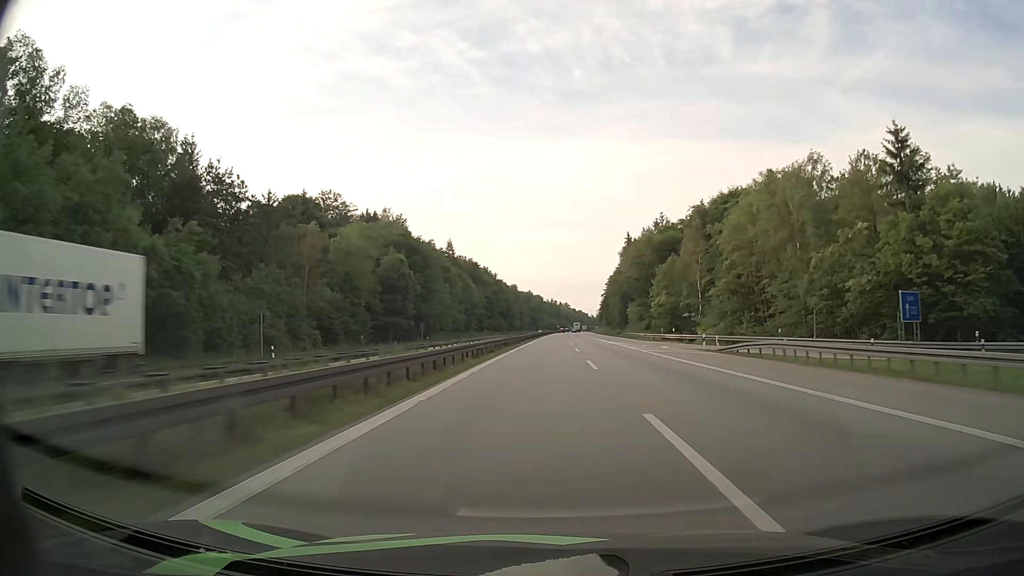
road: motorway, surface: asphalt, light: Day
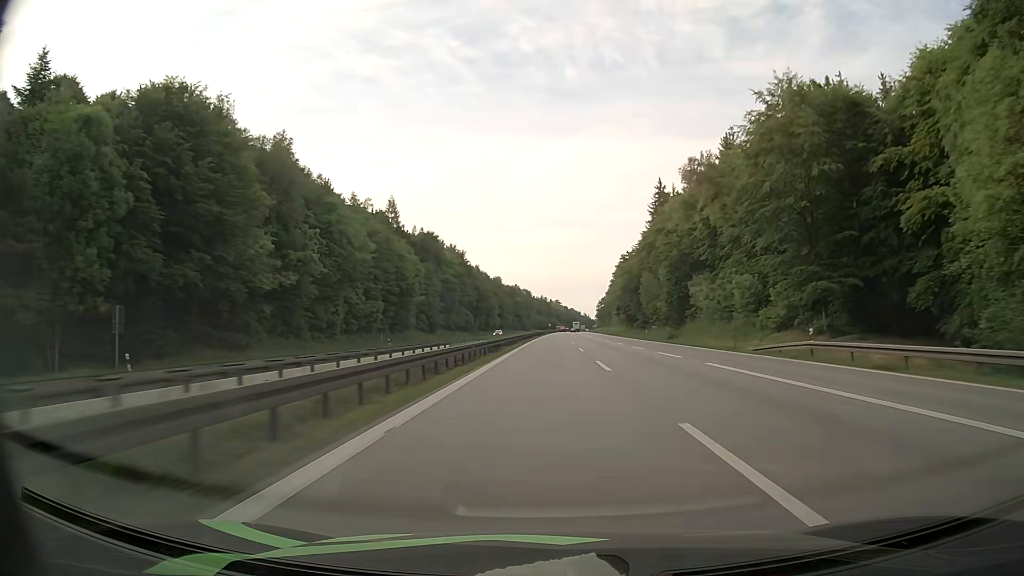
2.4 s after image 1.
(+0.4, +73.9) m; +1°
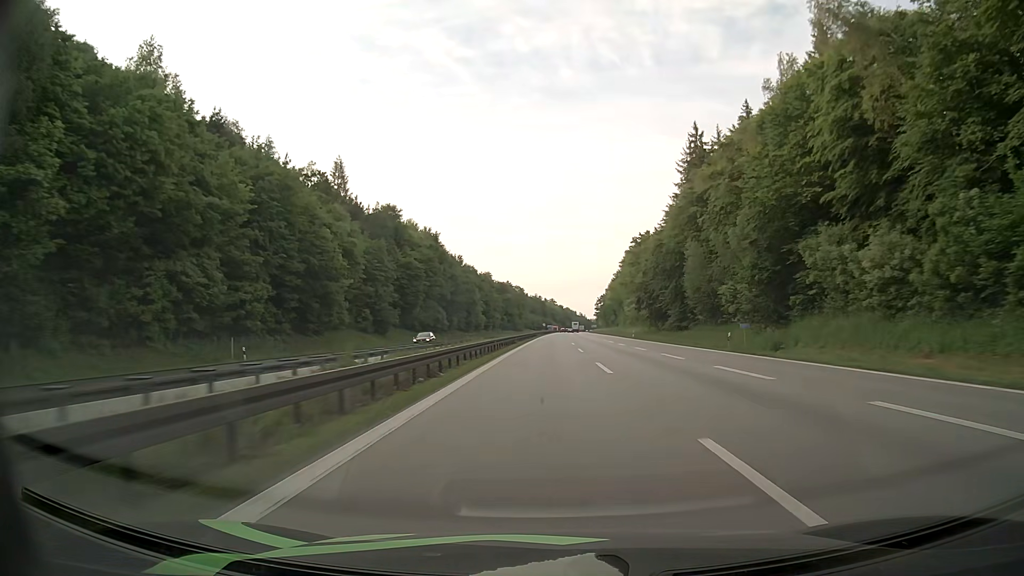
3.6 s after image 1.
(+0.2, +37.5) m; 0°
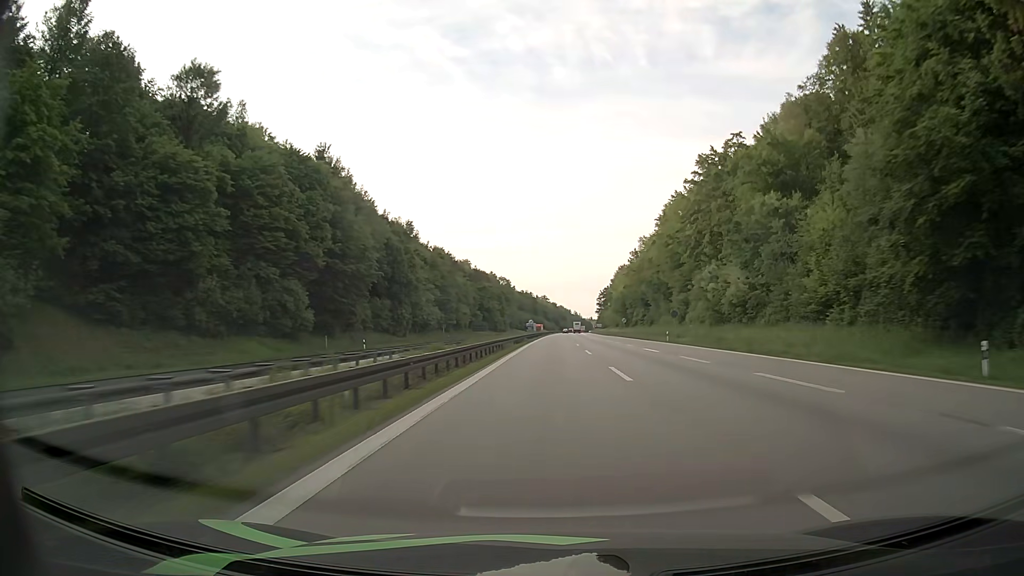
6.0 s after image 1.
(+0.4, +75.9) m; +1°
(0, +10) (0, +20) (0, +30) (0, +40) (0, +50) (+1, +60) (+1, +70) (+1, +80) (+1, +90) (+1, +100) m
